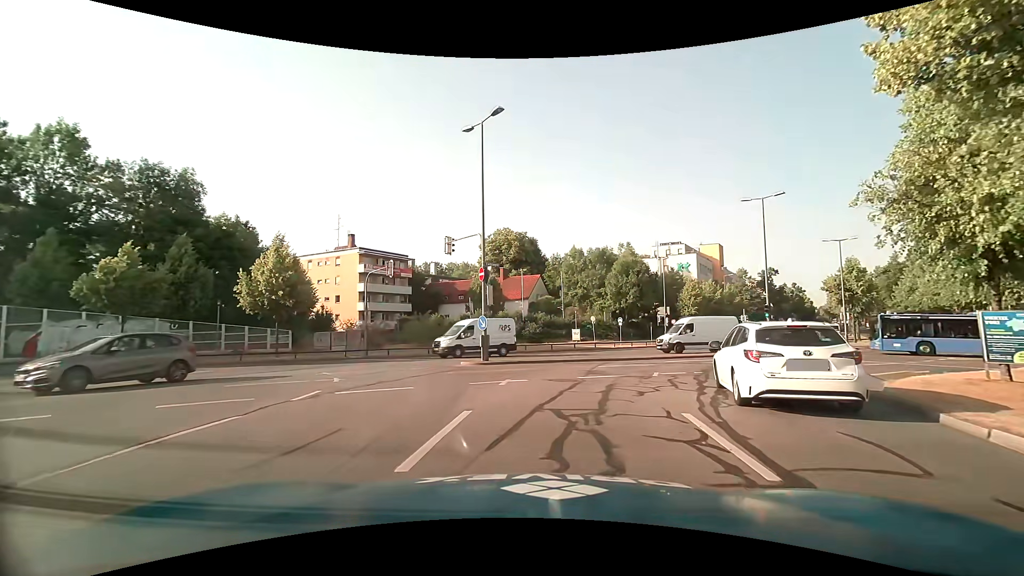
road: secondary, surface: asphalt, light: Day
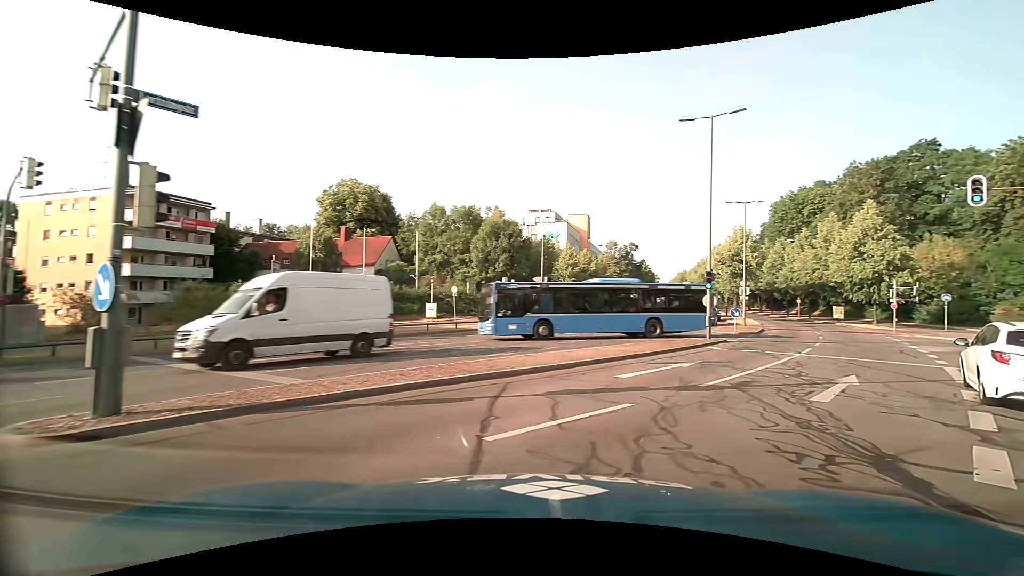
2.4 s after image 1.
(+0.9, +13.7) m; +17°
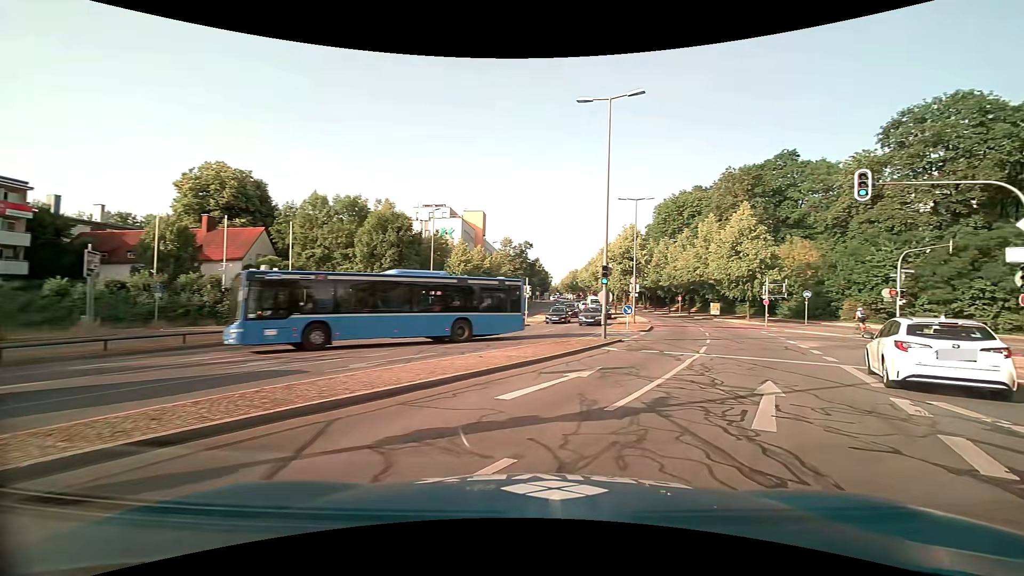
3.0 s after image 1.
(+0.3, +3.0) m; +12°
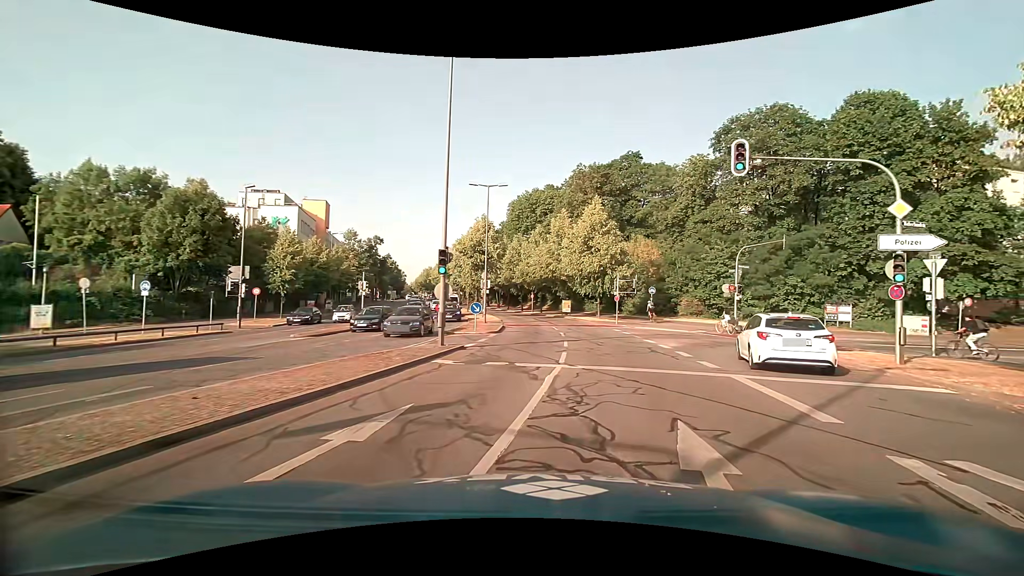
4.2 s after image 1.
(+0.7, +5.0) m; +16°
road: primary
(+1, +10) (+3, +20) (+3, +30) (+3, +40) (+1, +50) (0, +60) (-3, +69) (-5, +79) (-7, +89) (-10, +98) m
